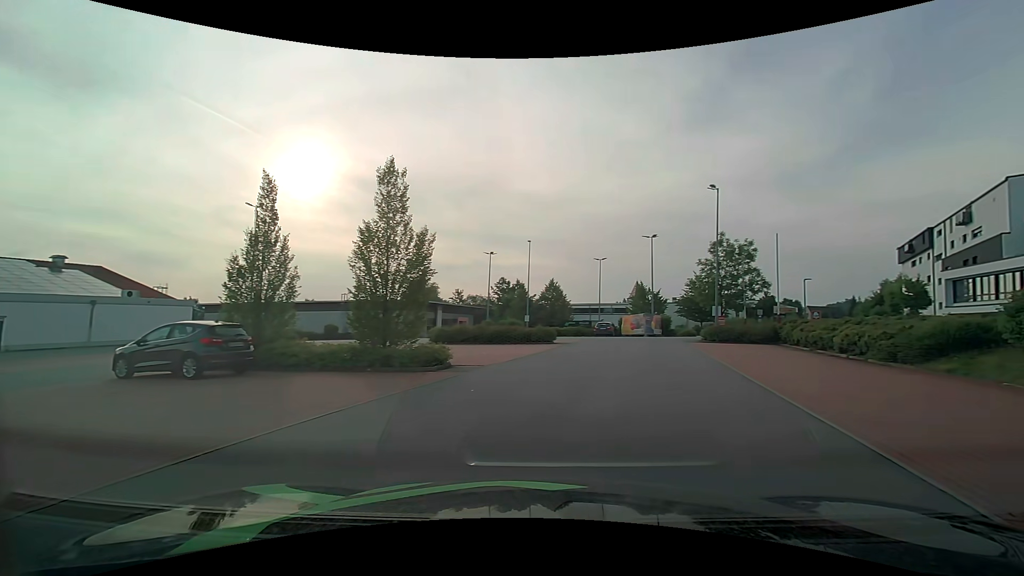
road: residential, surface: asphalt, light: Day
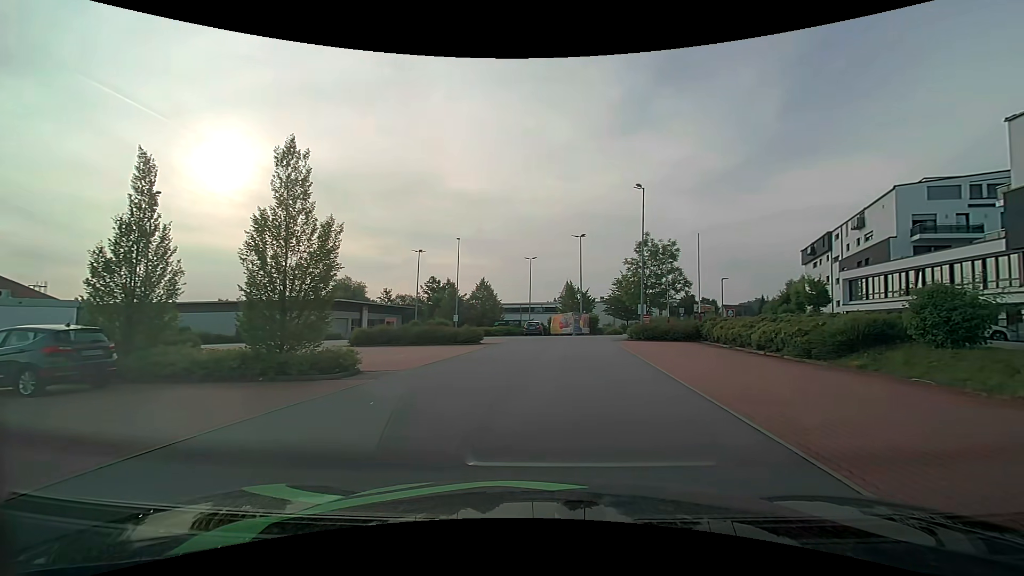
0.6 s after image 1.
(+0.1, +1.3) m; +7°
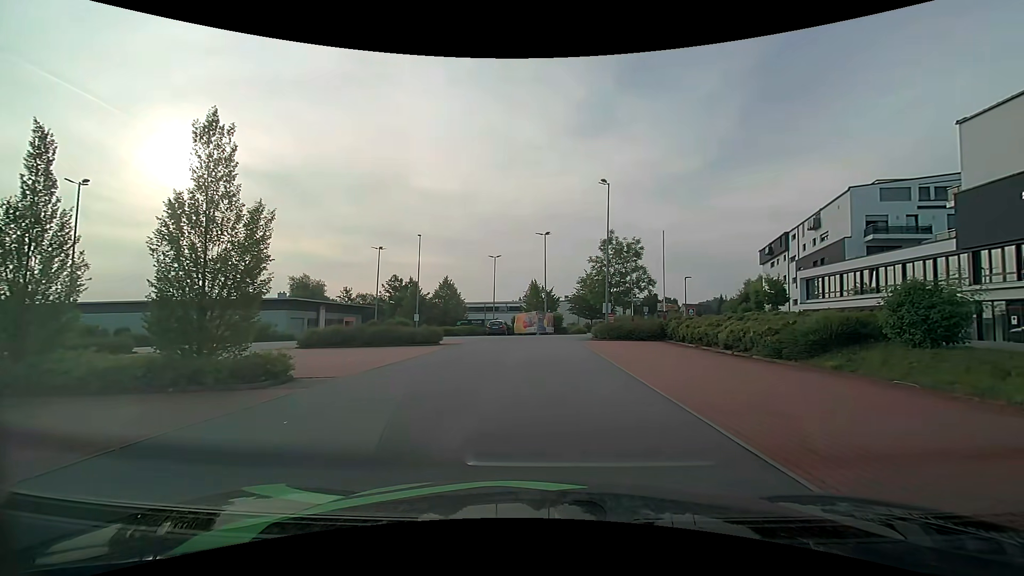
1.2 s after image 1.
(+0.1, +1.4) m; +5°
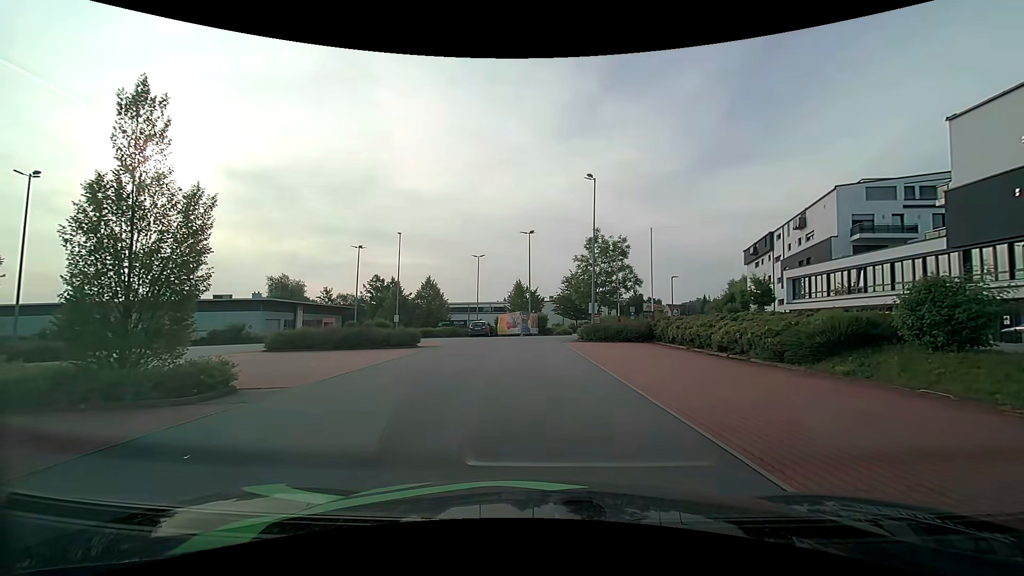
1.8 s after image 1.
(0.0, +1.5) m; +1°
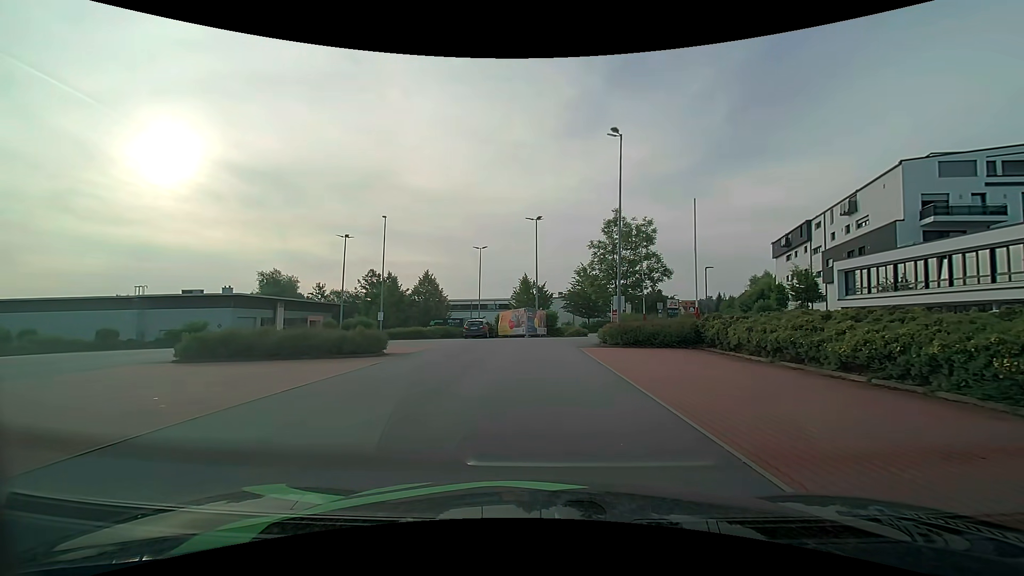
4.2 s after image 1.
(+0.1, +7.3) m; +1°
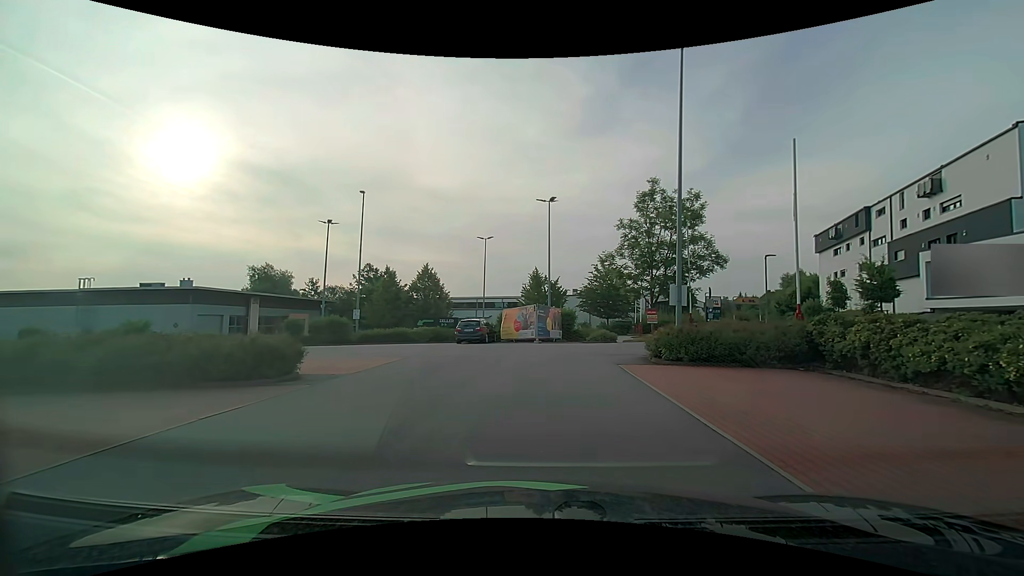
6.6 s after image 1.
(-0.2, +8.2) m; -3°
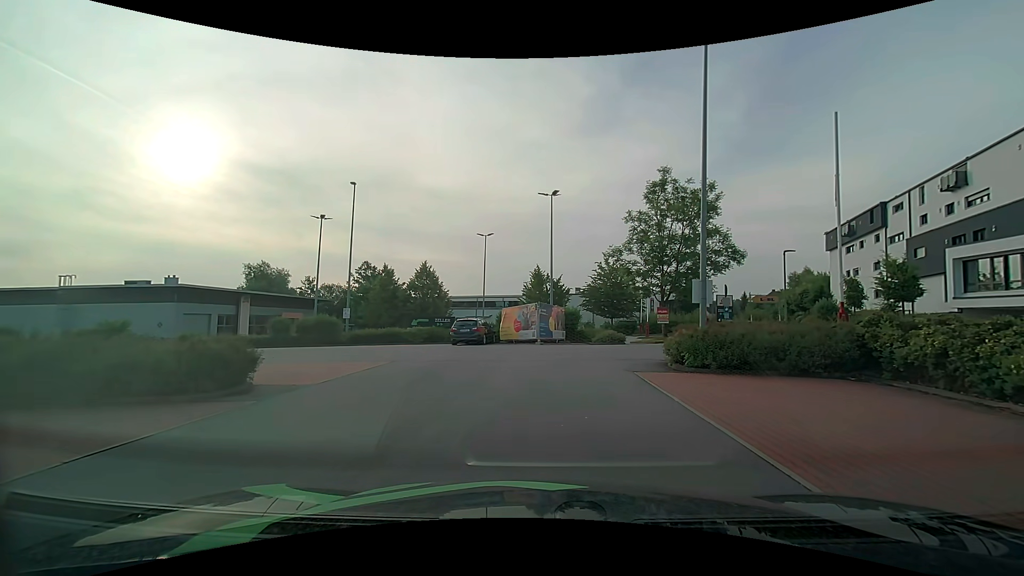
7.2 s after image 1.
(0.0, +2.1) m; -1°
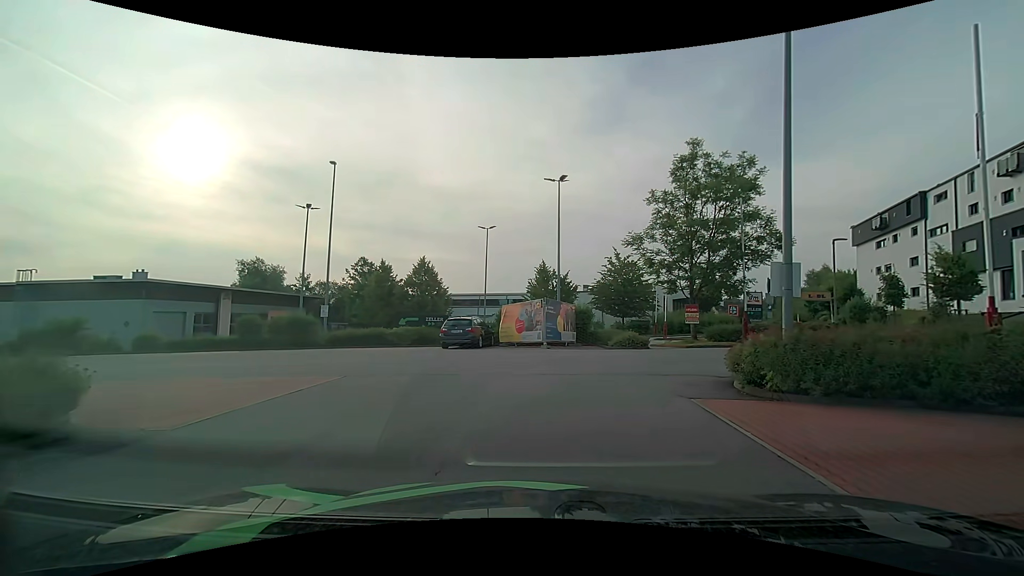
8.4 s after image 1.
(0.0, +4.1) m; 0°
